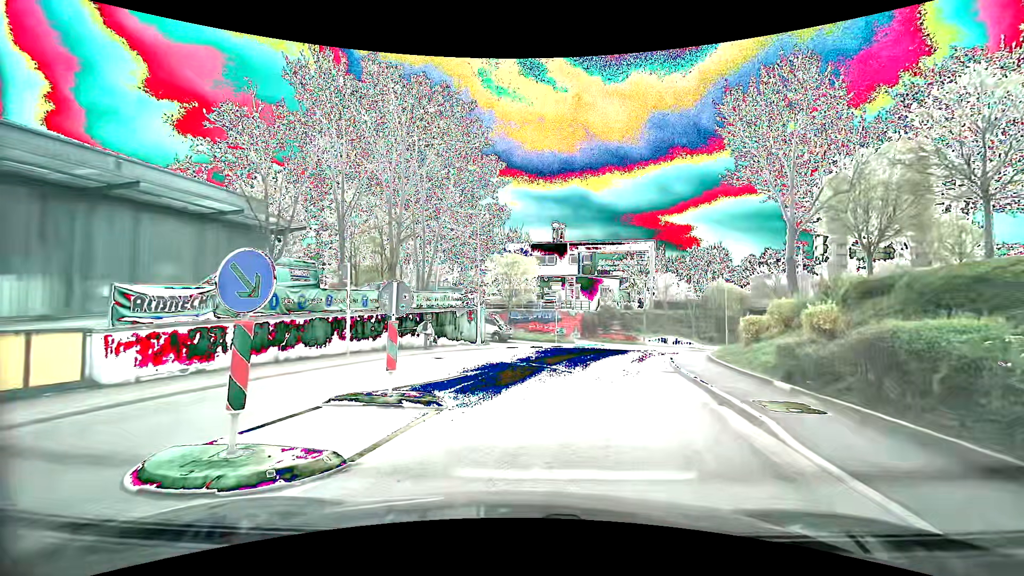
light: Day
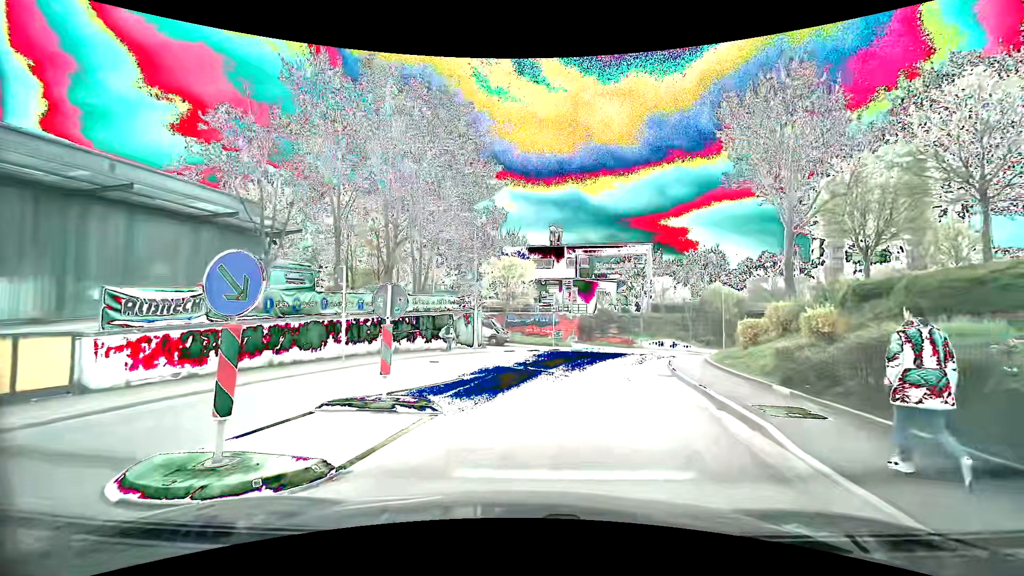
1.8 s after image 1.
(0.0, +0.1) m; 0°
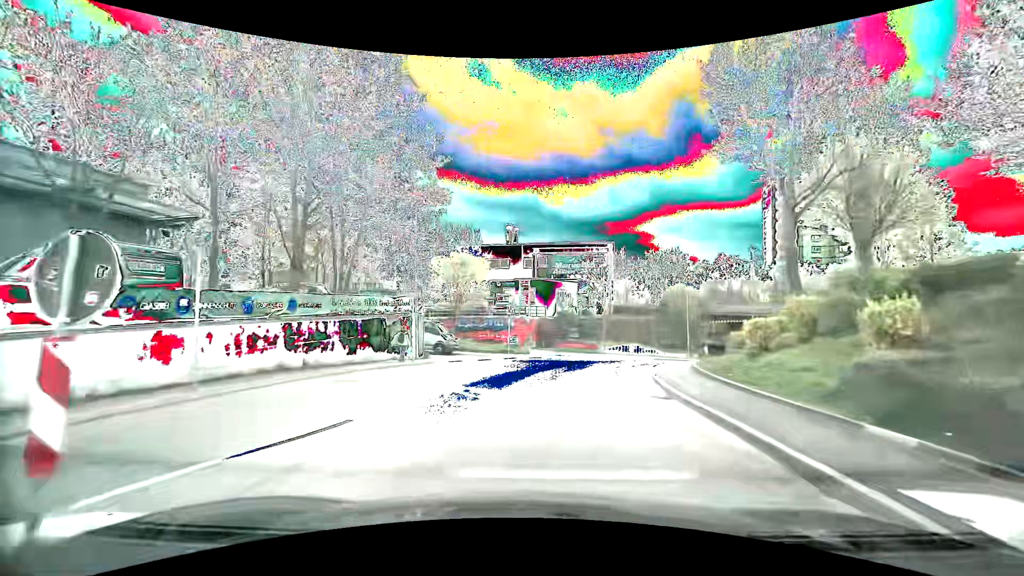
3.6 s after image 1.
(+0.6, +5.3) m; +8°
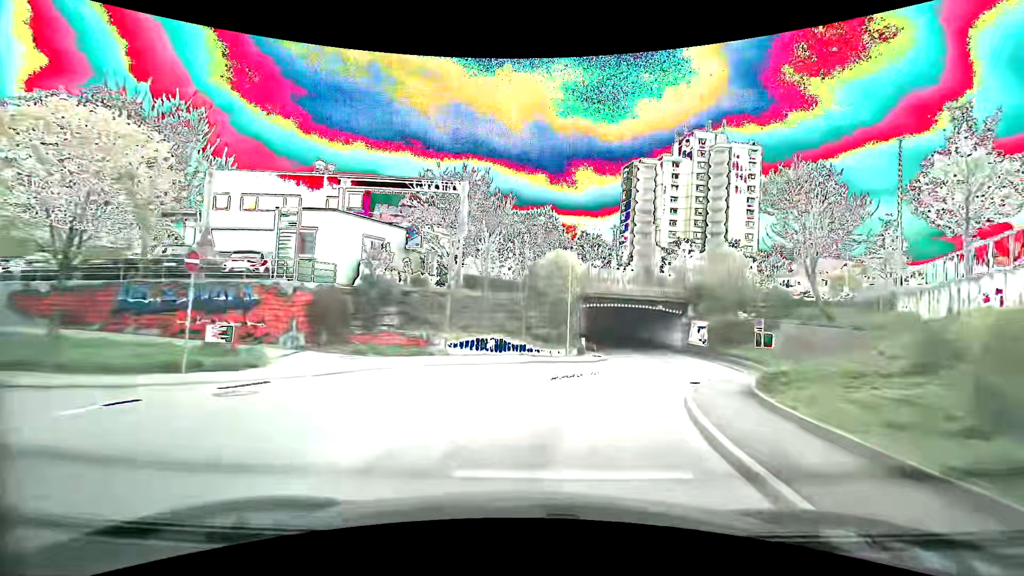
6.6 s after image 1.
(+2.8, +21.4) m; +16°
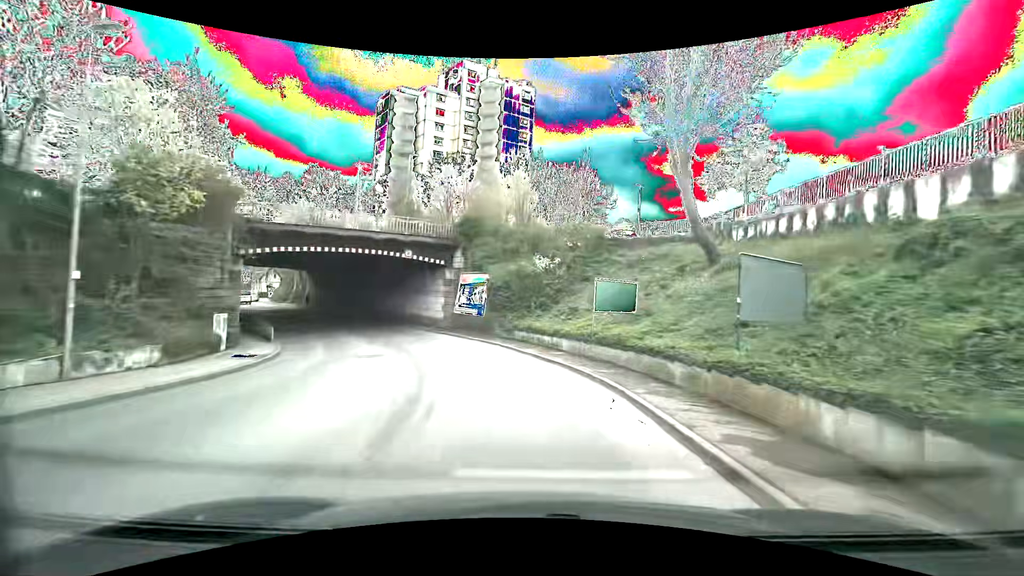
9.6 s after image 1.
(+7.5, +24.3) m; +28°
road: unclassified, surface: asphalt
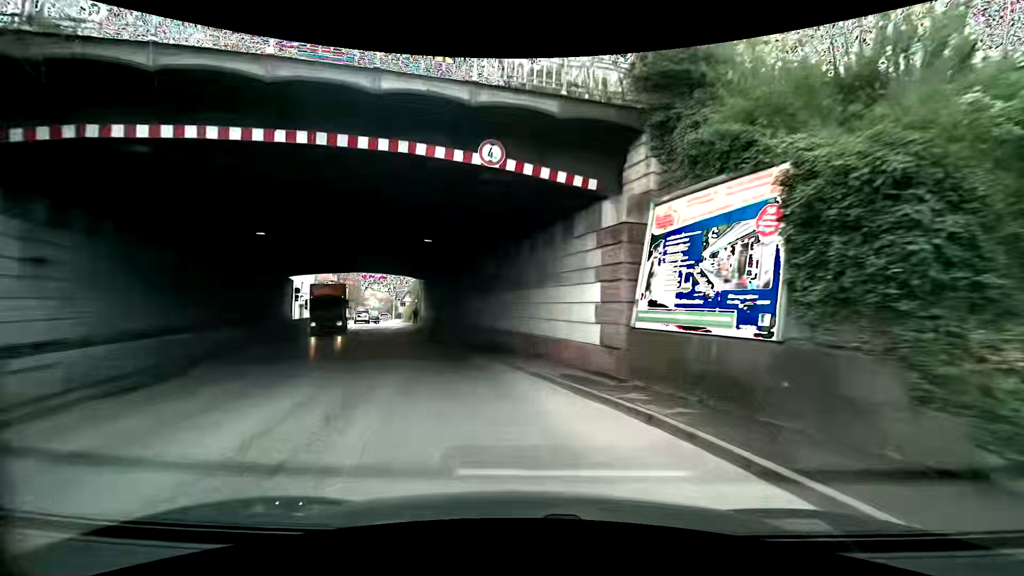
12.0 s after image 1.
(-3.0, +21.8) m; -19°
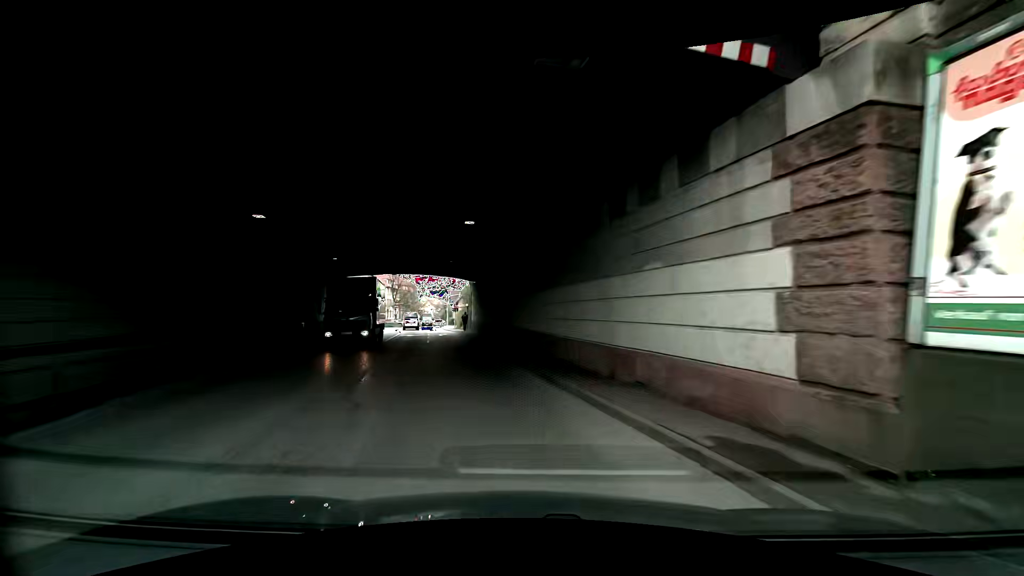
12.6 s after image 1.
(-0.4, +5.6) m; -7°
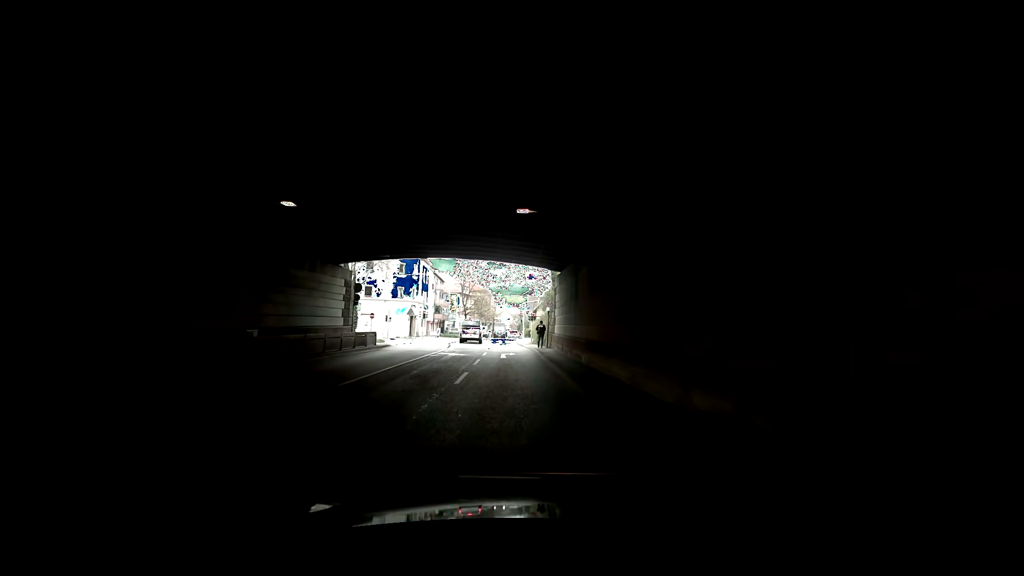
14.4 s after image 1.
(-2.1, +16.3) m; -9°
